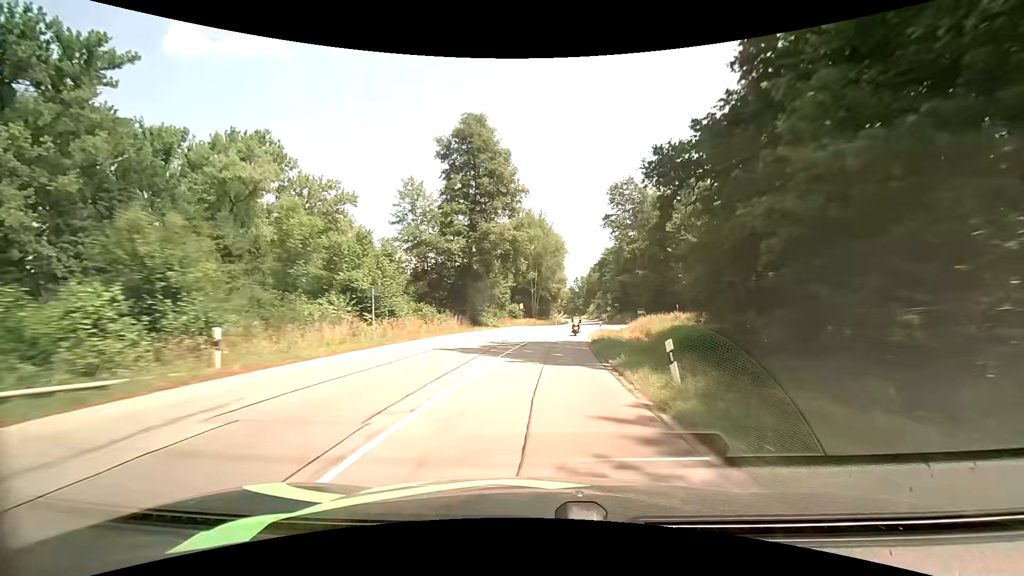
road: secondary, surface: asphalt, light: Day
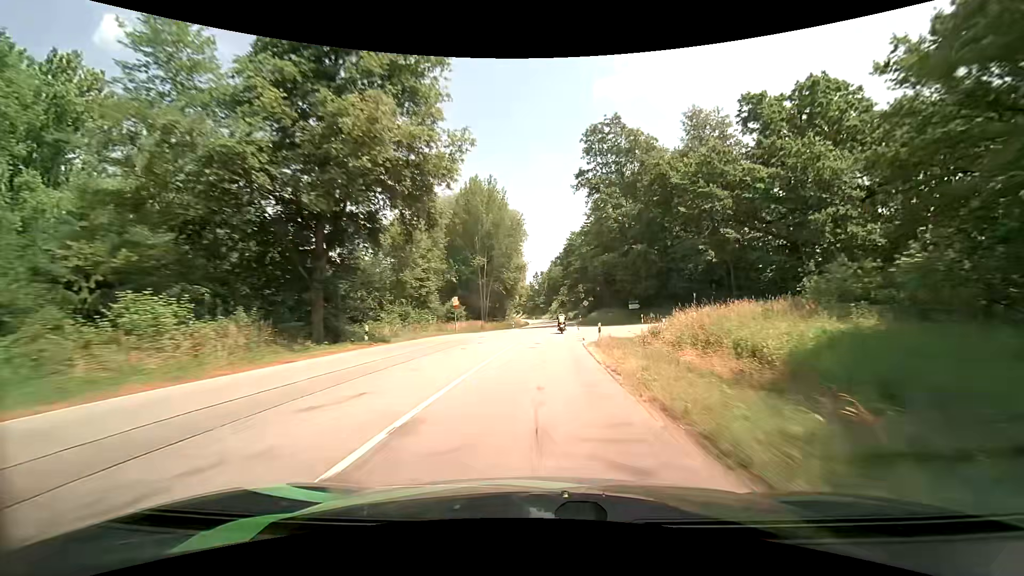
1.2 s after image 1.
(+1.3, +27.4) m; +5°
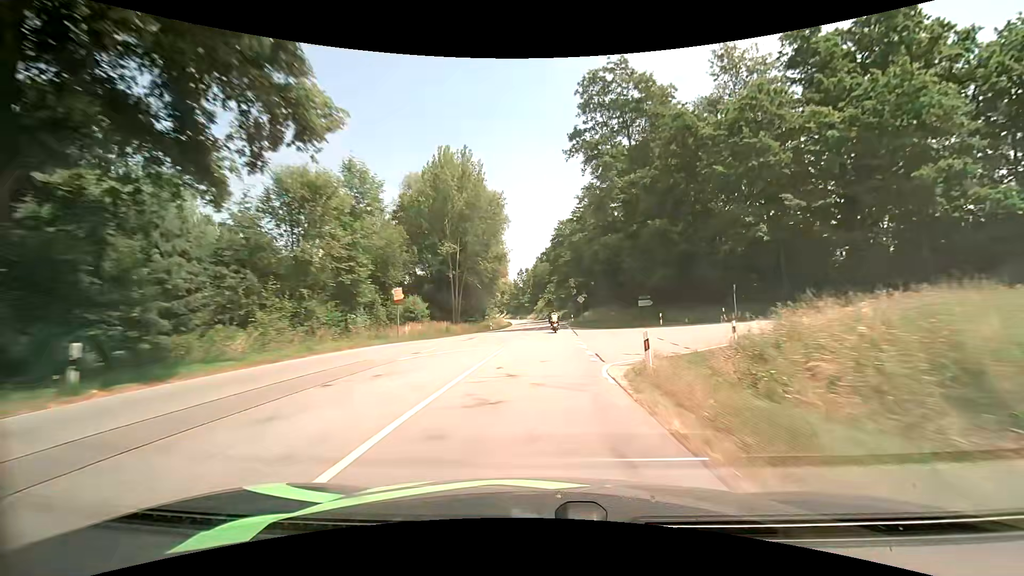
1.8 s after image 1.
(+0.2, +13.9) m; +1°
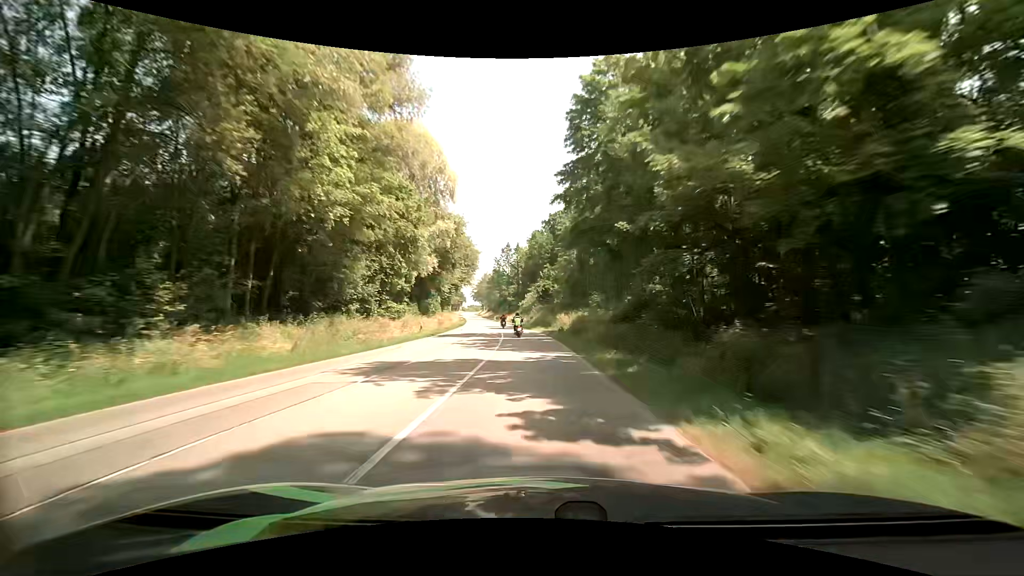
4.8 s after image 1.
(+2.2, +69.5) m; +1°
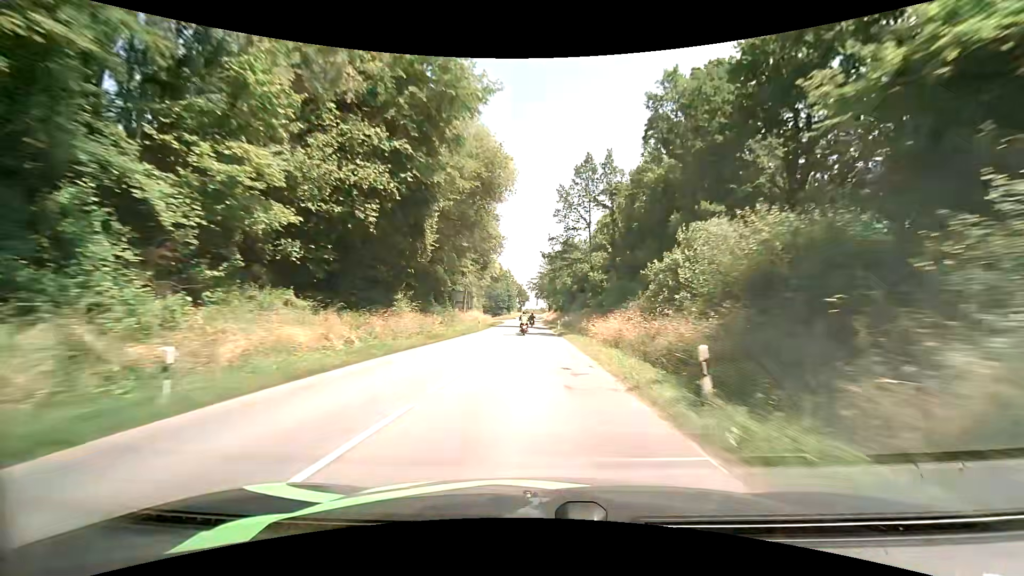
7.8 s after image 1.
(-4.9, +71.1) m; -8°
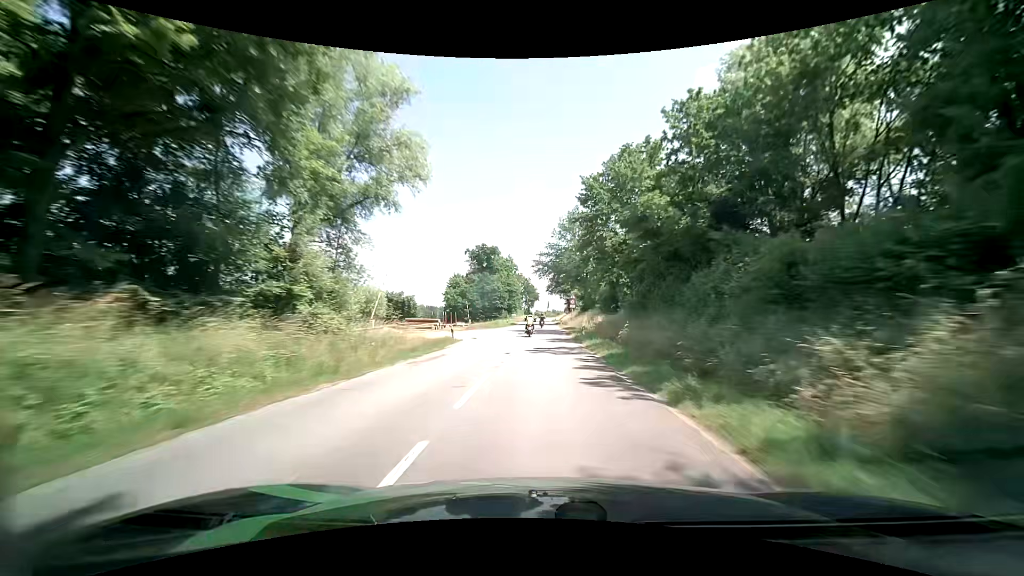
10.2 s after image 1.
(-1.3, +57.3) m; -1°
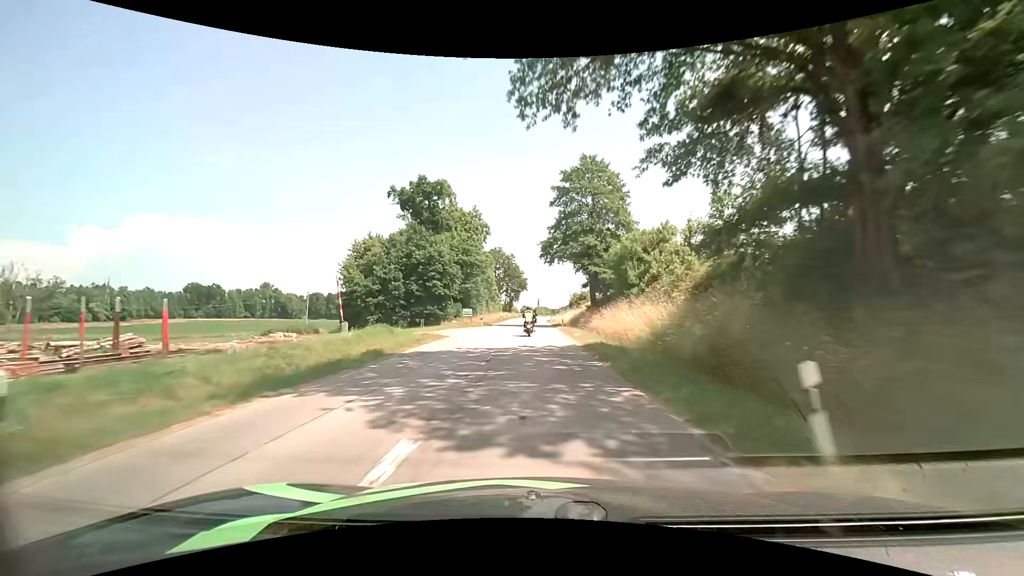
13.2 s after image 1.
(0.0, +67.7) m; +1°
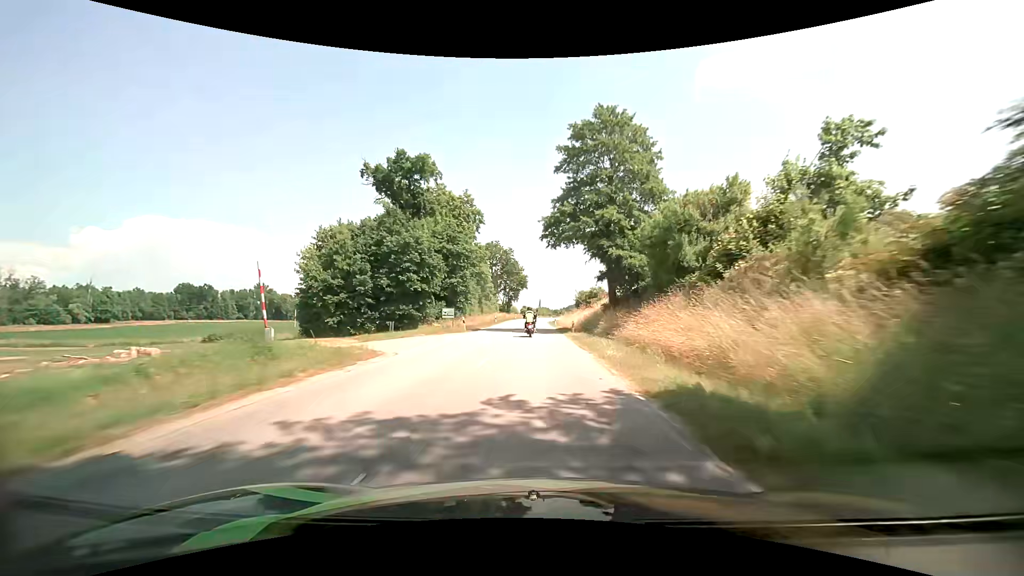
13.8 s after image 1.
(0.0, +12.4) m; 0°
(0, +10) (0, +20) (0, +30) (0, +40) (0, +50) (0, +60) (0, +70) (0, +80) (0, +90) (0, +100) m
